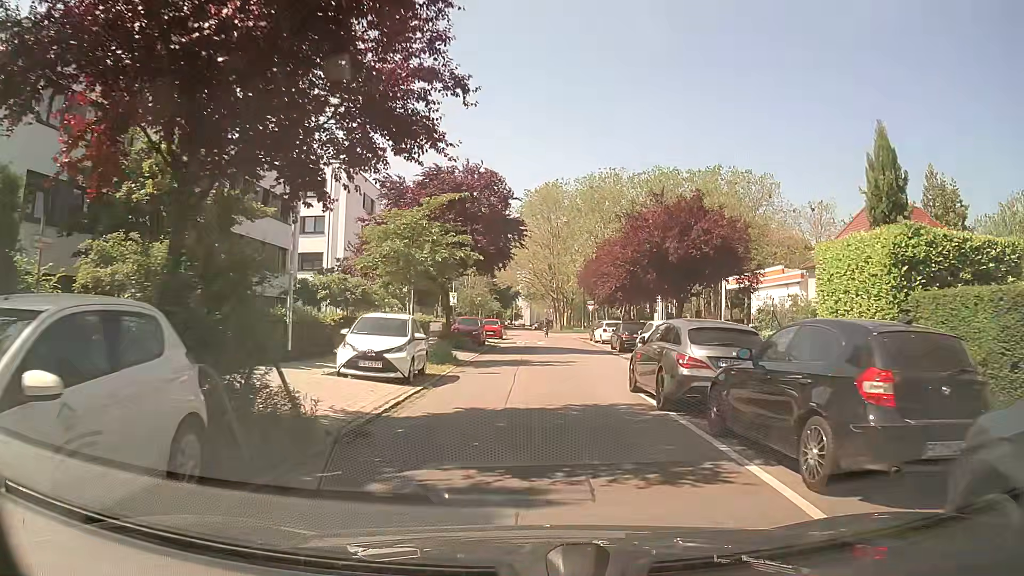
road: residential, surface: asphalt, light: Day
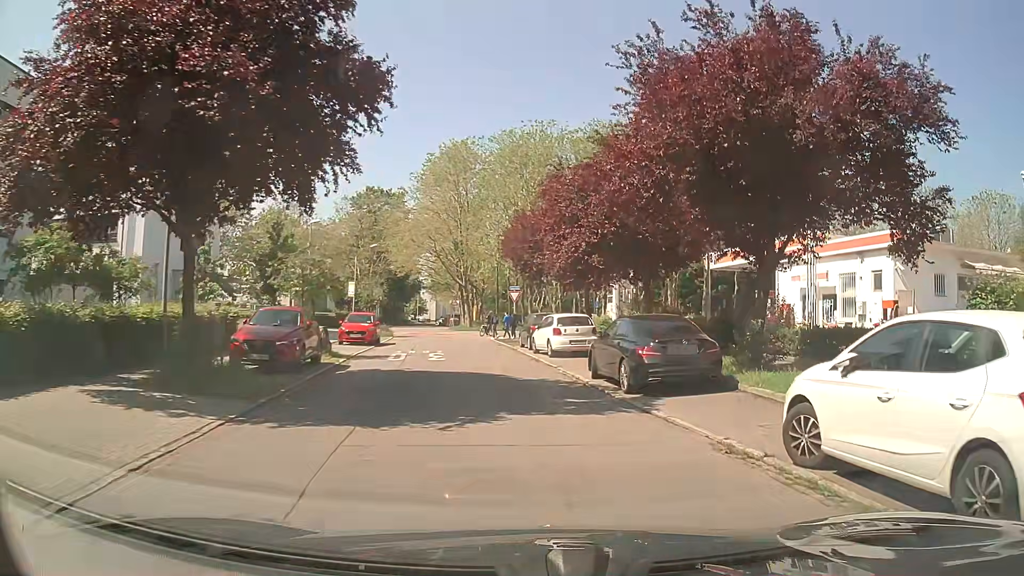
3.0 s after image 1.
(+0.8, +19.6) m; +9°
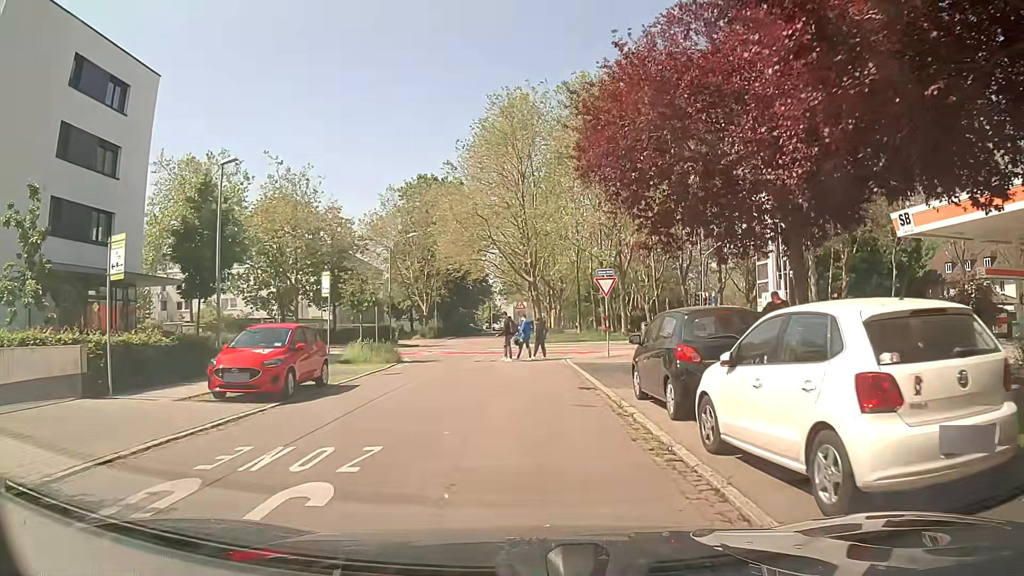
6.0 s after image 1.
(-0.7, +18.1) m; -7°
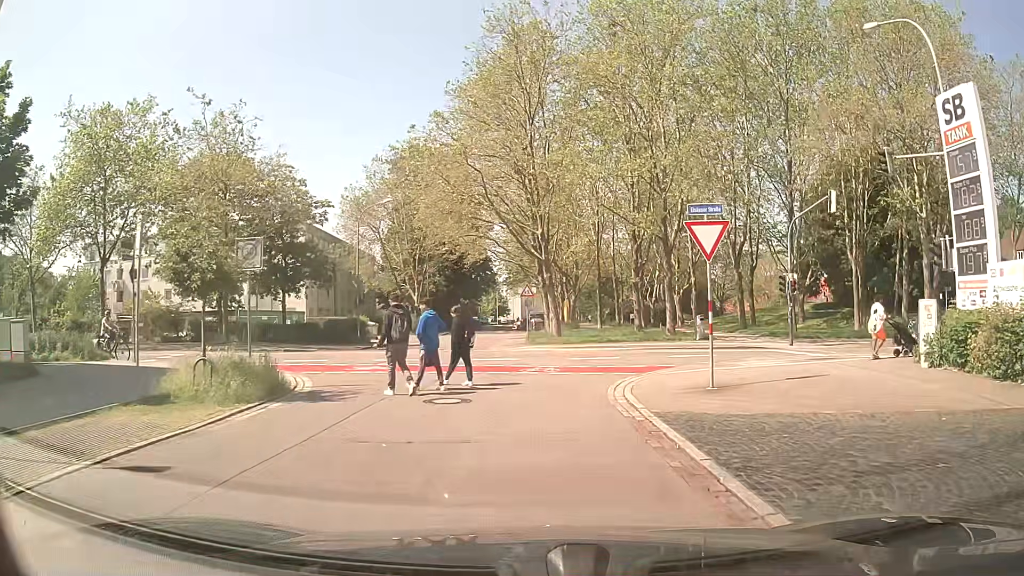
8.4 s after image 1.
(-0.2, +13.4) m; -1°
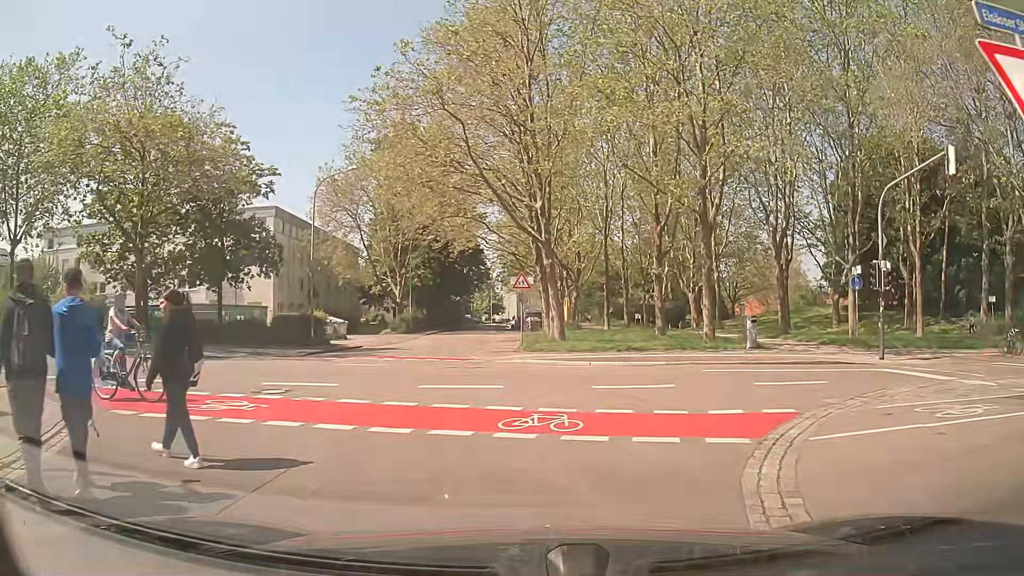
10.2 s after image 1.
(+0.1, +8.6) m; +1°
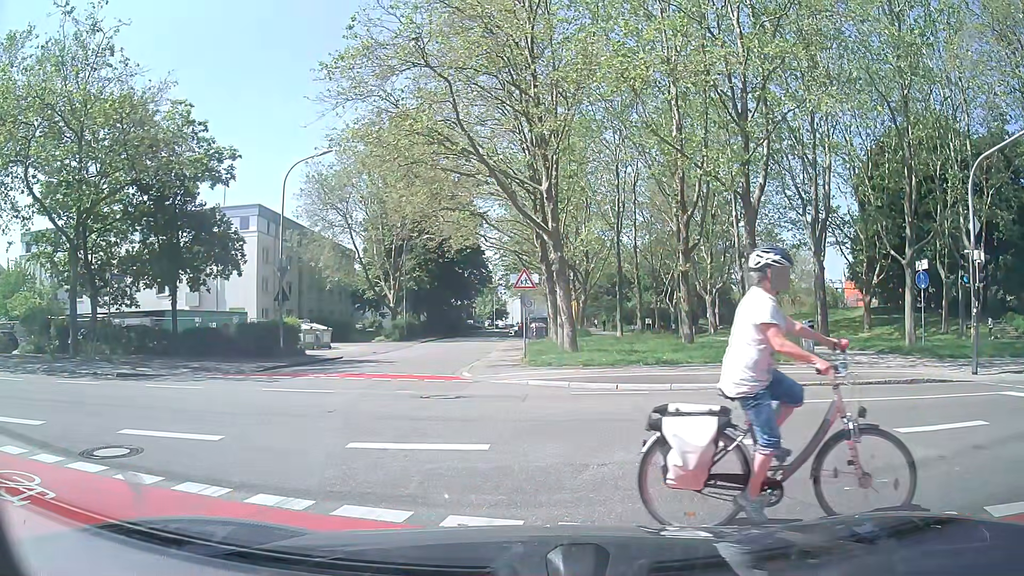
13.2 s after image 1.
(0.0, +4.8) m; -2°
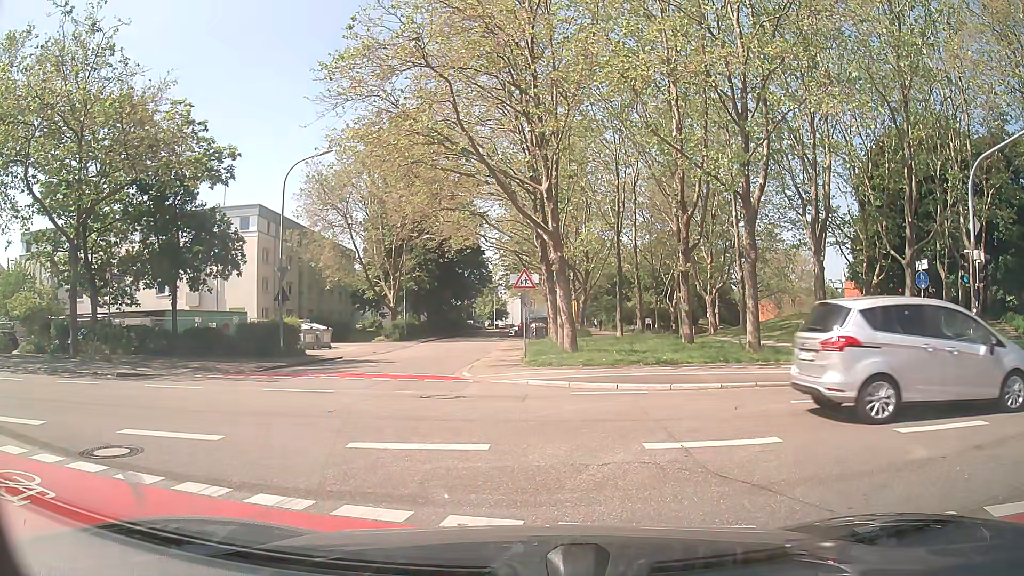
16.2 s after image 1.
(0.0, +0.1) m; 0°
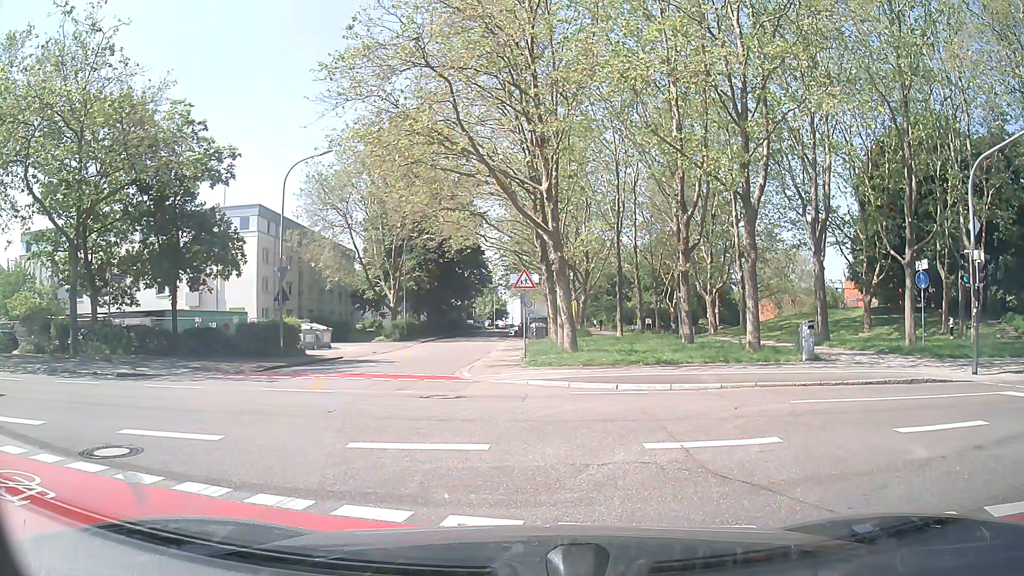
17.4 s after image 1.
(0.0, 0.0) m; 0°
